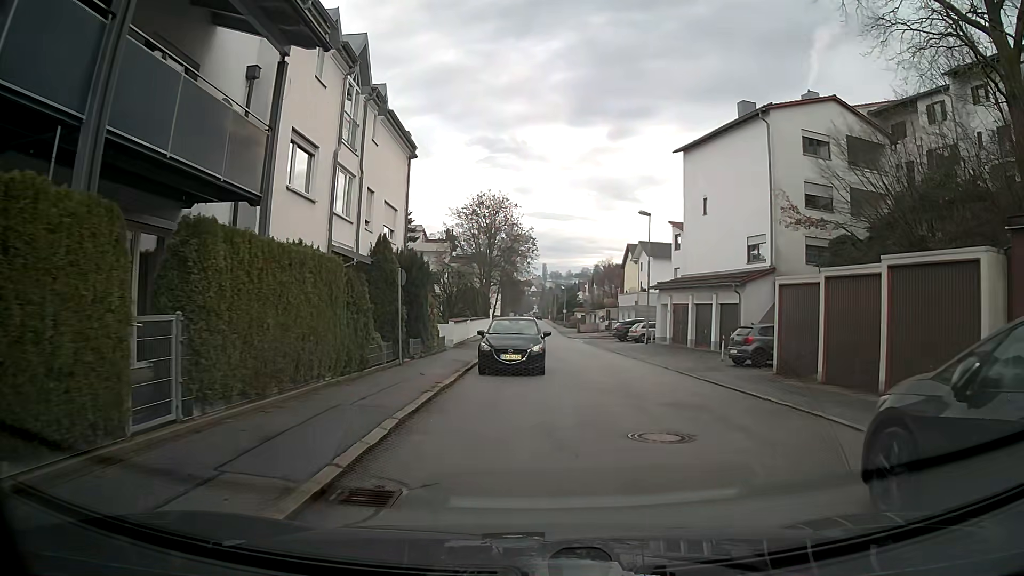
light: Day
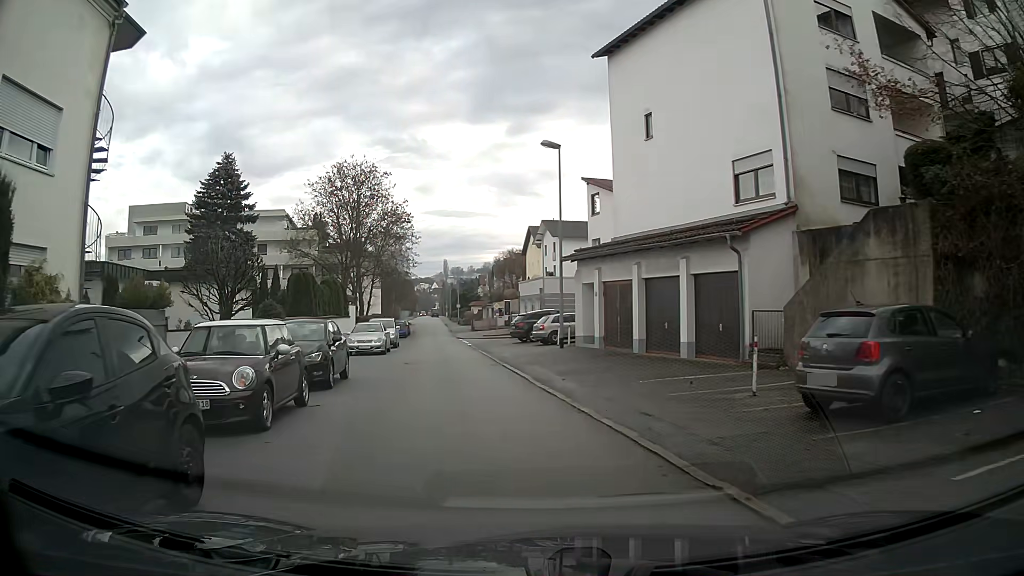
(+1.8, +15.3) m; +6°
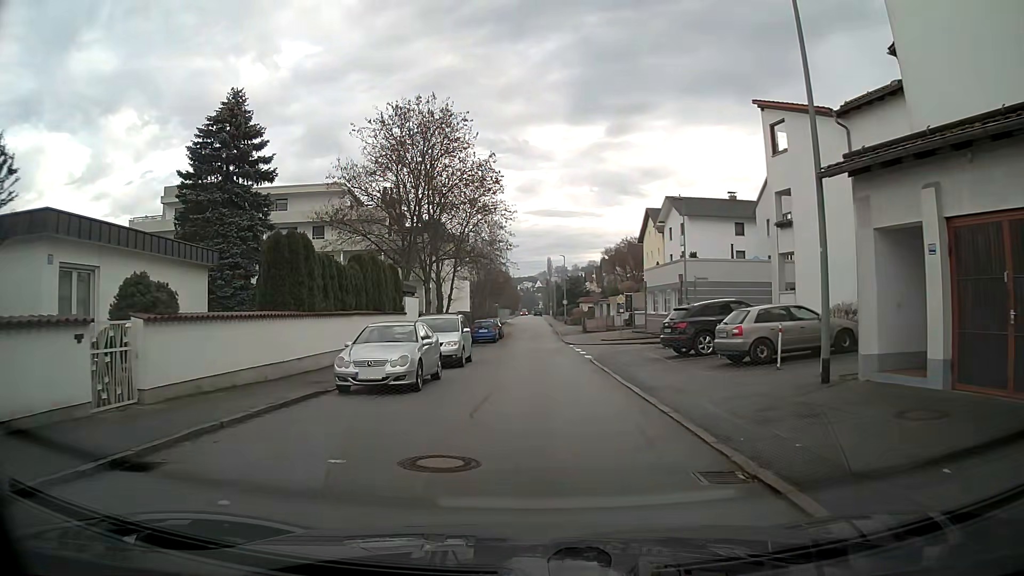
(-1.4, +15.8) m; -7°
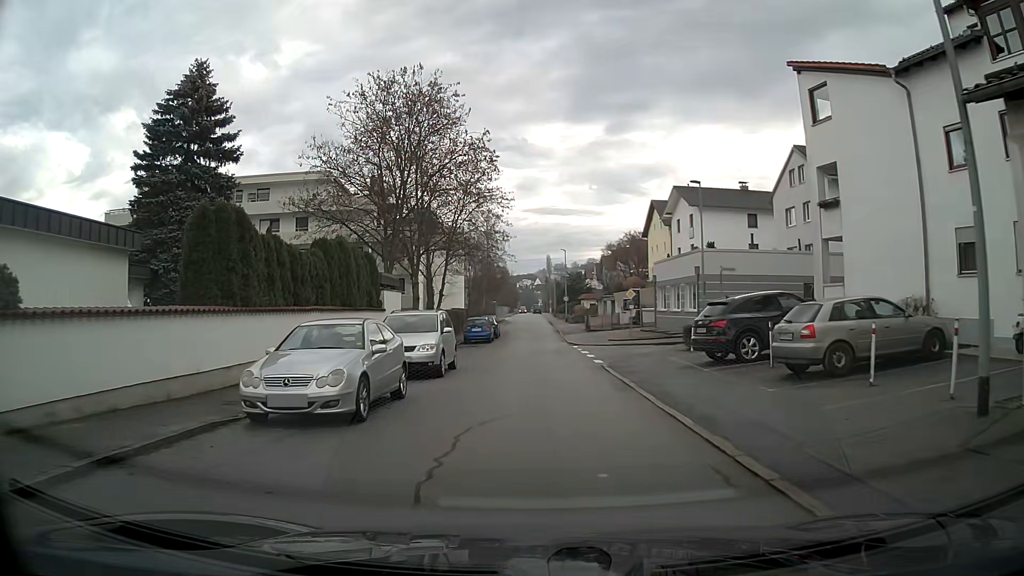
(0.0, +4.5) m; 0°
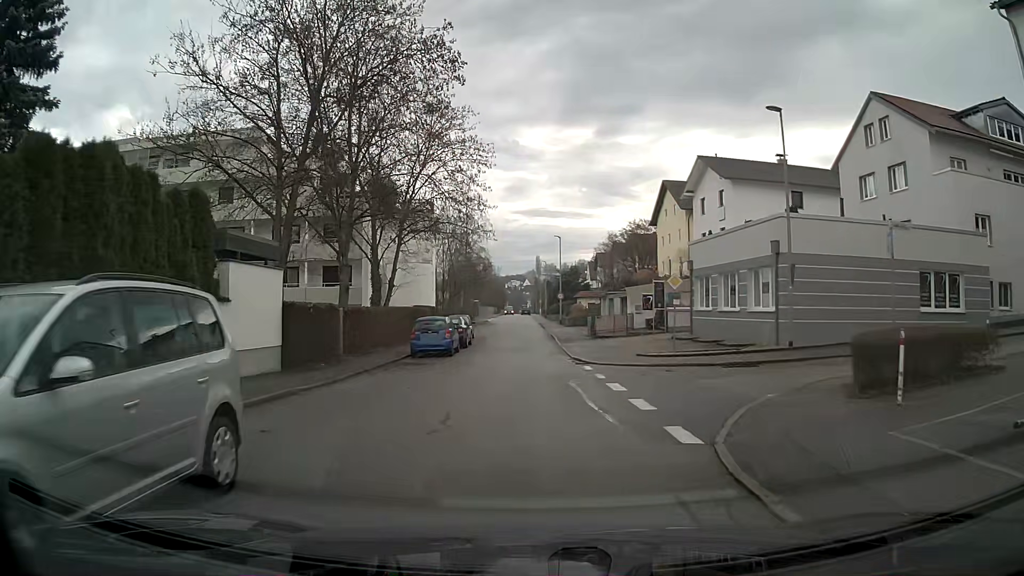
(+0.1, +13.8) m; +1°
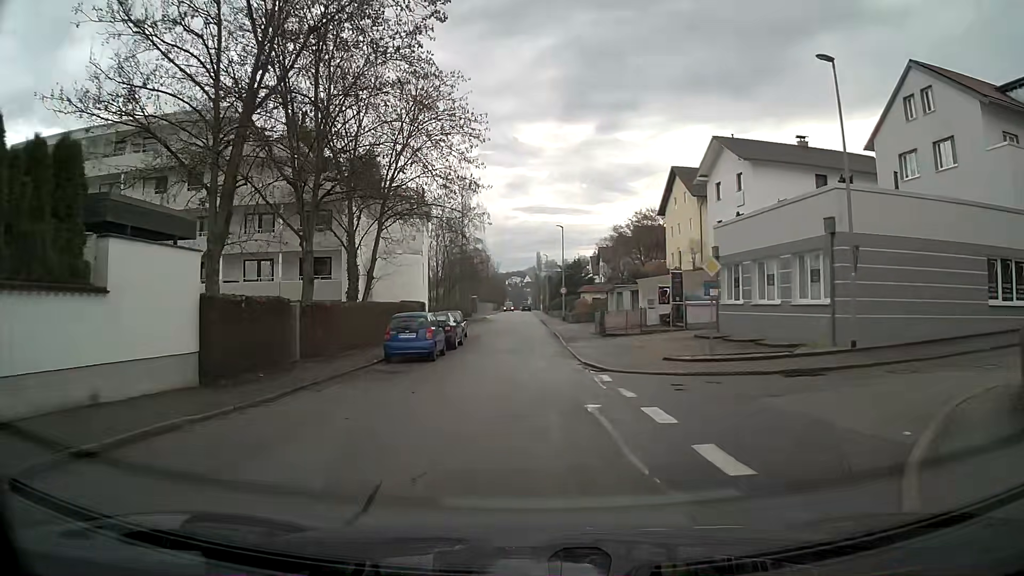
(0.0, +4.7) m; 0°
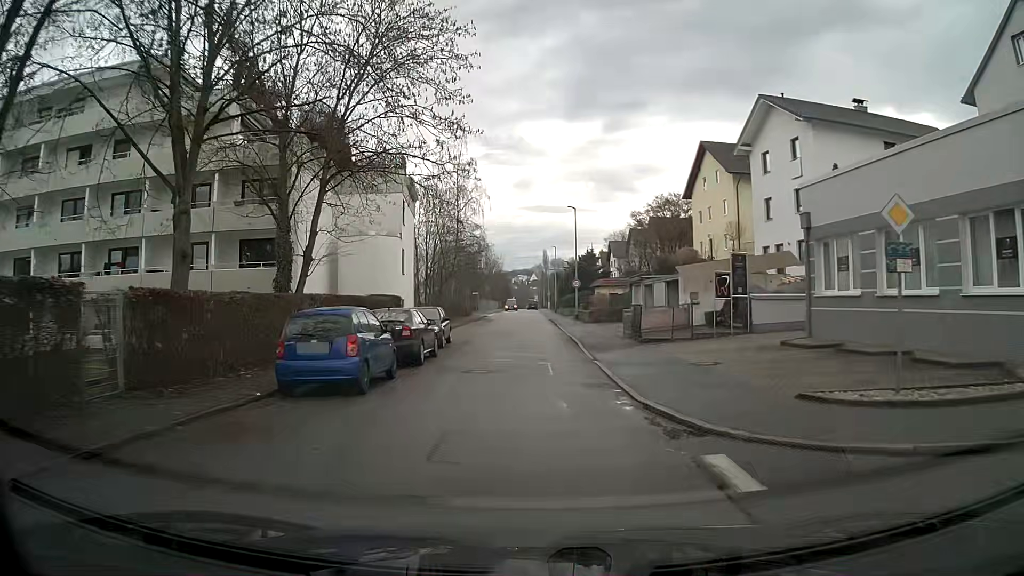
(-0.1, +9.4) m; -1°
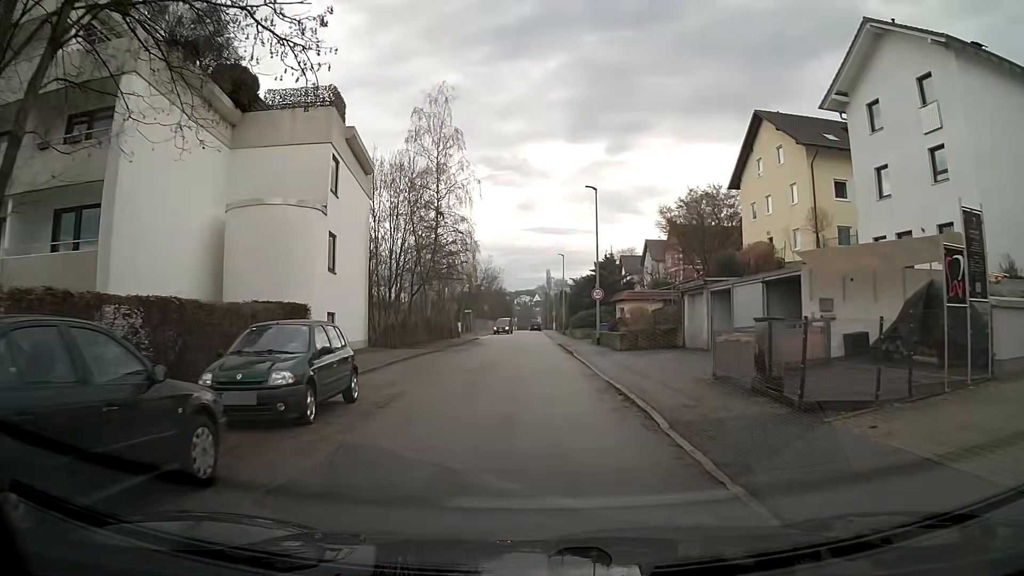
(-0.1, +14.1) m; -1°
(0, +10) (0, +20) (0, +30) (0, +40) (0, +50) (0, +60) (0, +70) (0, +80) (-1, +90) (-2, +100) m
